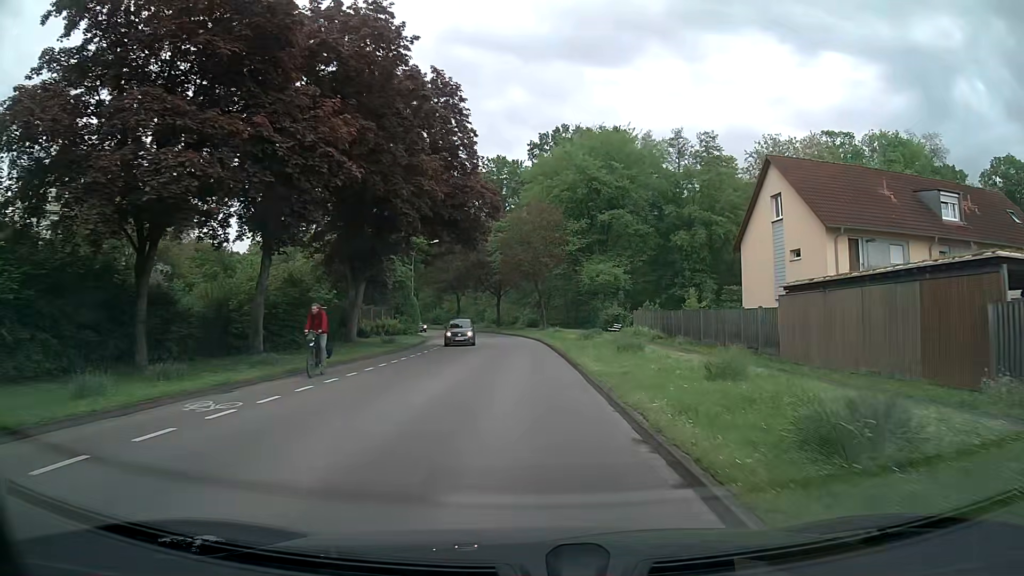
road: tertiary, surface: asphalt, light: Day
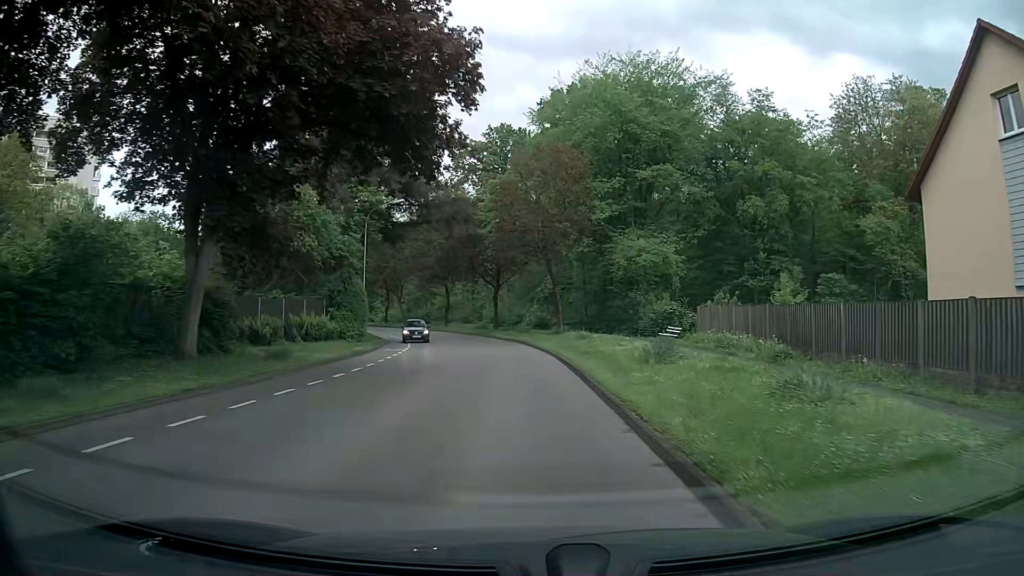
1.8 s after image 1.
(0.0, +19.6) m; 0°
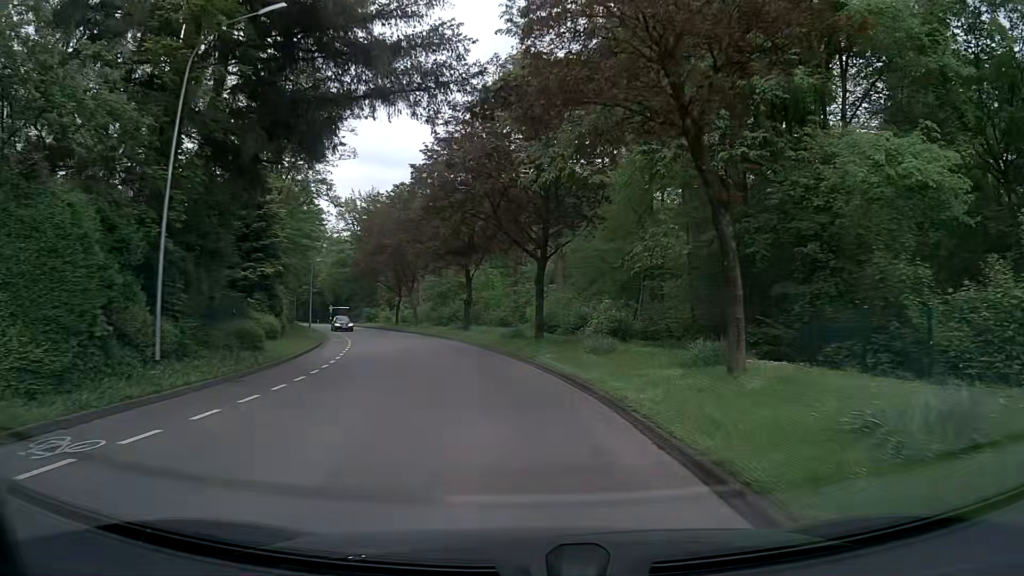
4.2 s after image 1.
(-0.7, +26.6) m; -4°
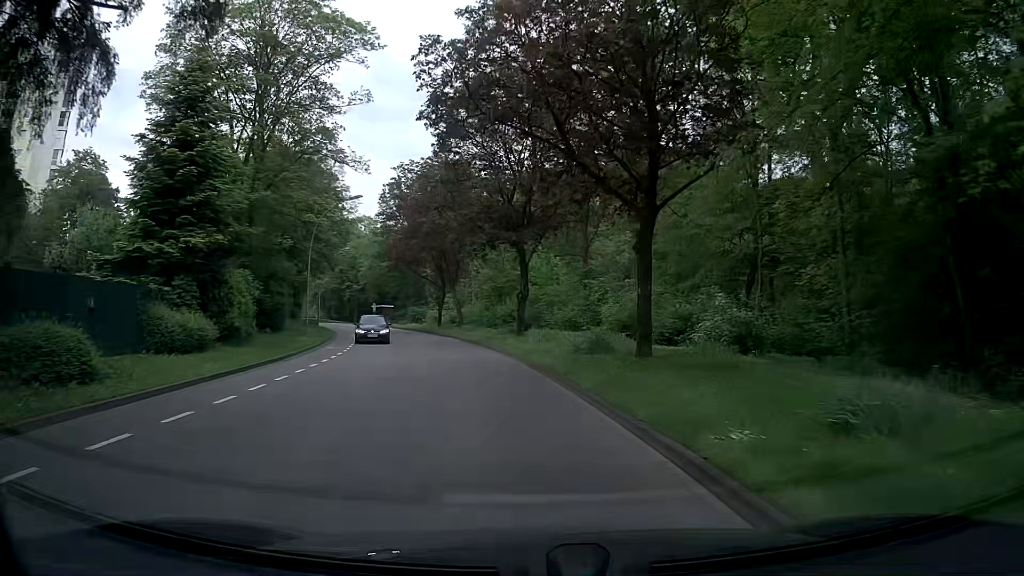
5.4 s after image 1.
(-0.7, +13.5) m; -6°
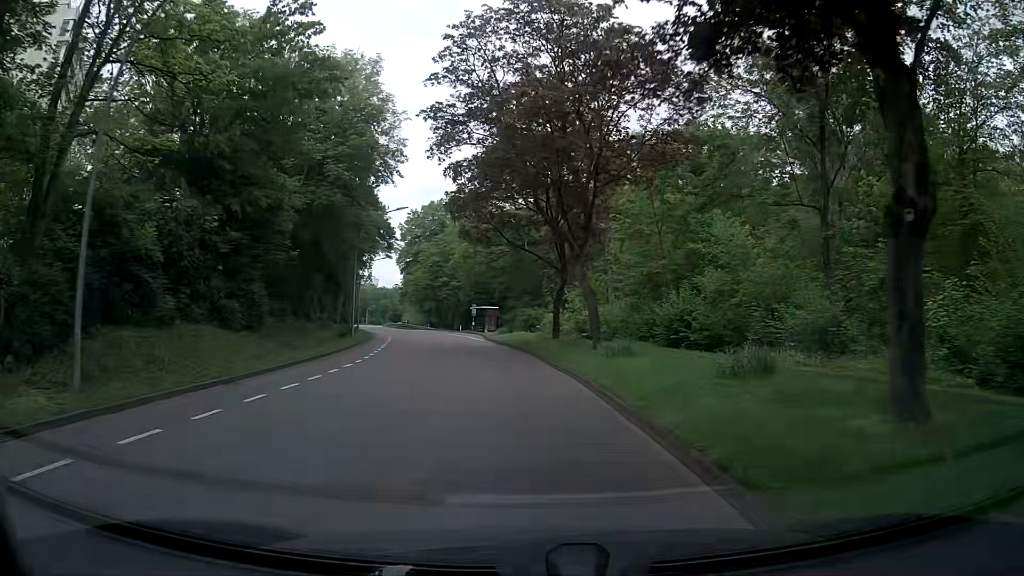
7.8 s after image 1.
(-2.6, +27.0) m; -10°
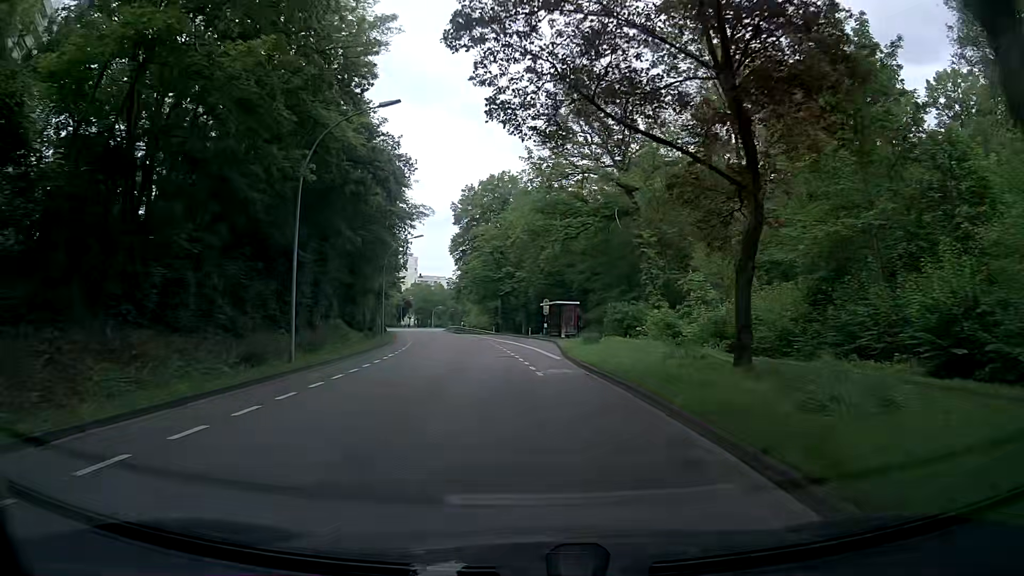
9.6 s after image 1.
(-1.2, +20.5) m; -6°
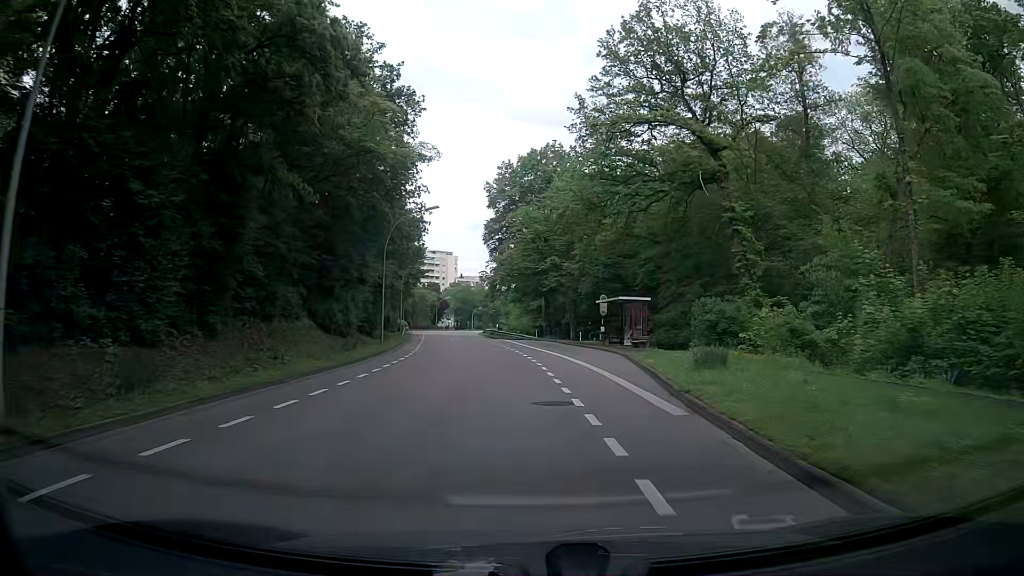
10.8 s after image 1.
(-0.5, +13.7) m; -3°
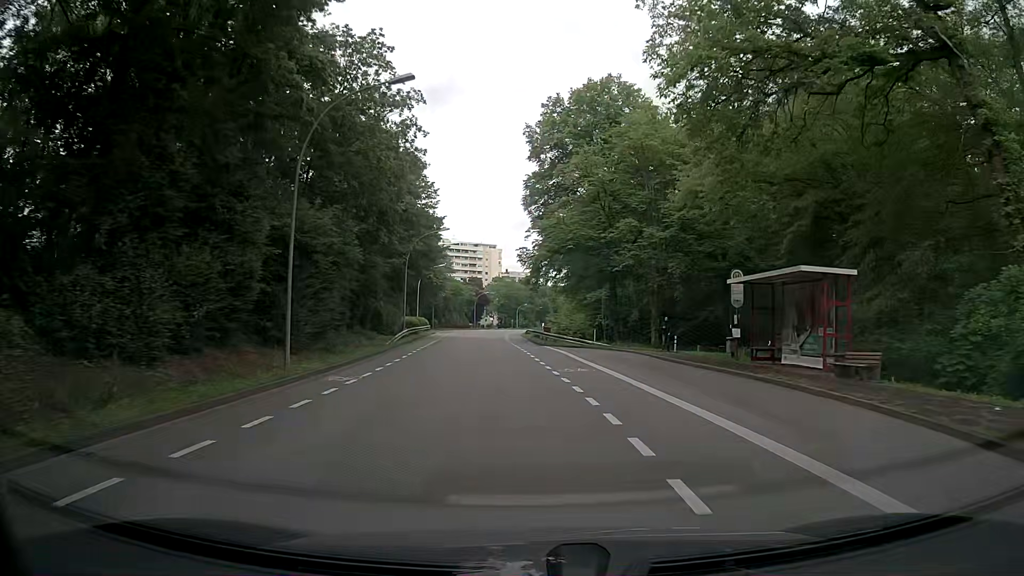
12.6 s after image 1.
(-1.1, +20.7) m; -4°
(0, +10) (-1, +20) (-1, +30) (-2, +40) (-3, +50) (-4, +60) (-4, +70) (-4, +80) (-5, +90) (-5, +100) m
